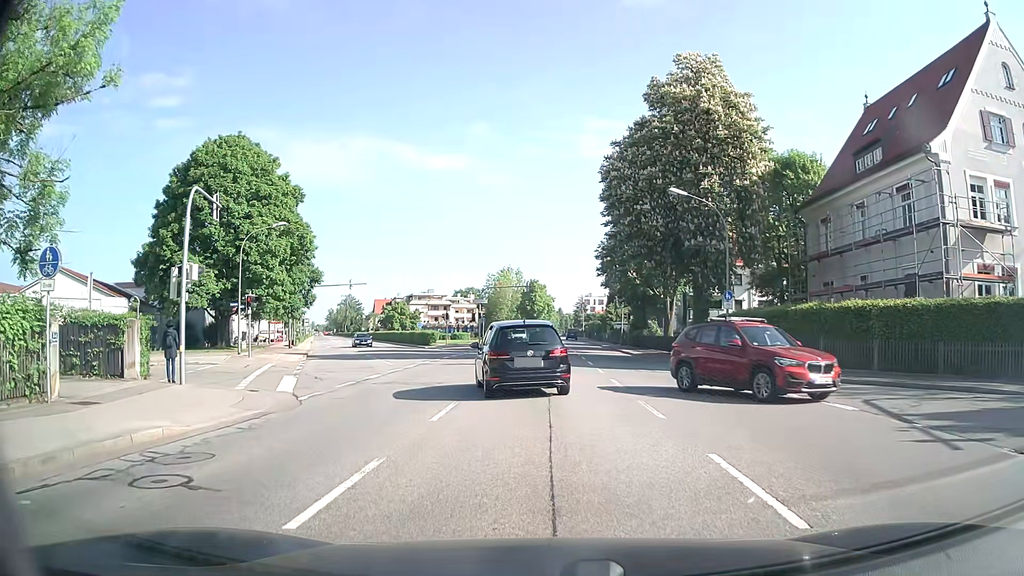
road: secondary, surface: asphalt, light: Day
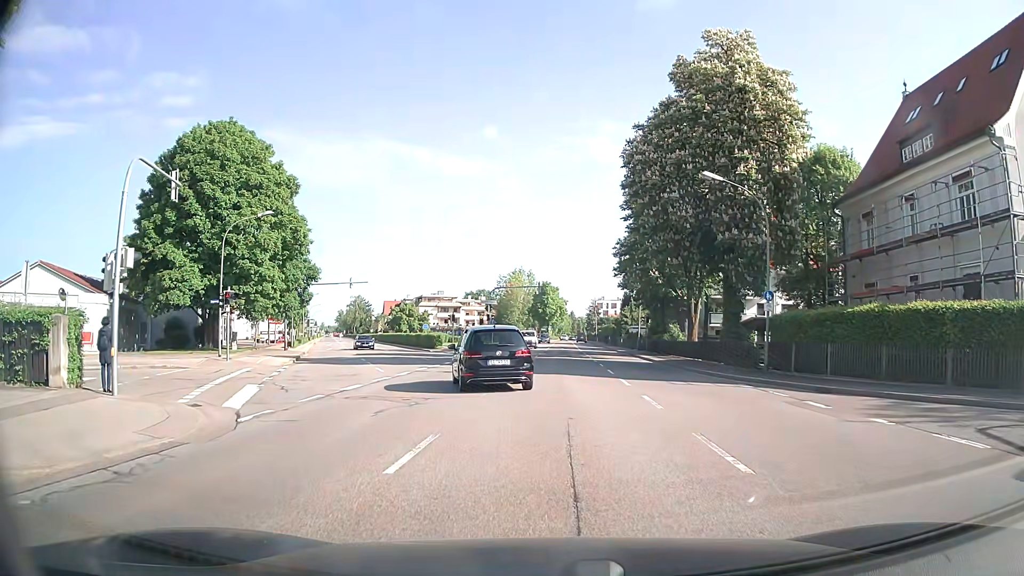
(-0.1, +3.9) m; -1°
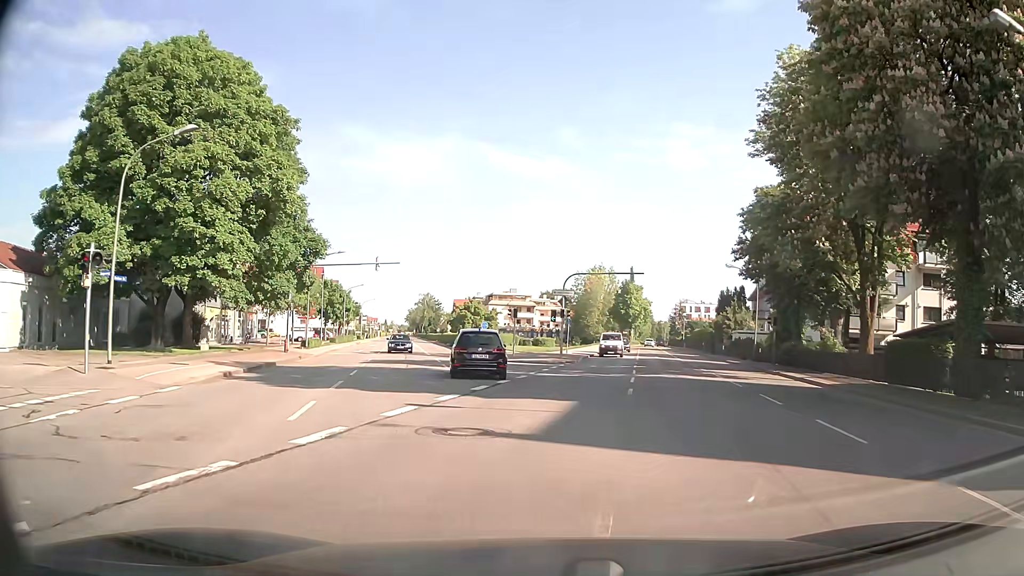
(-0.9, +15.6) m; -7°
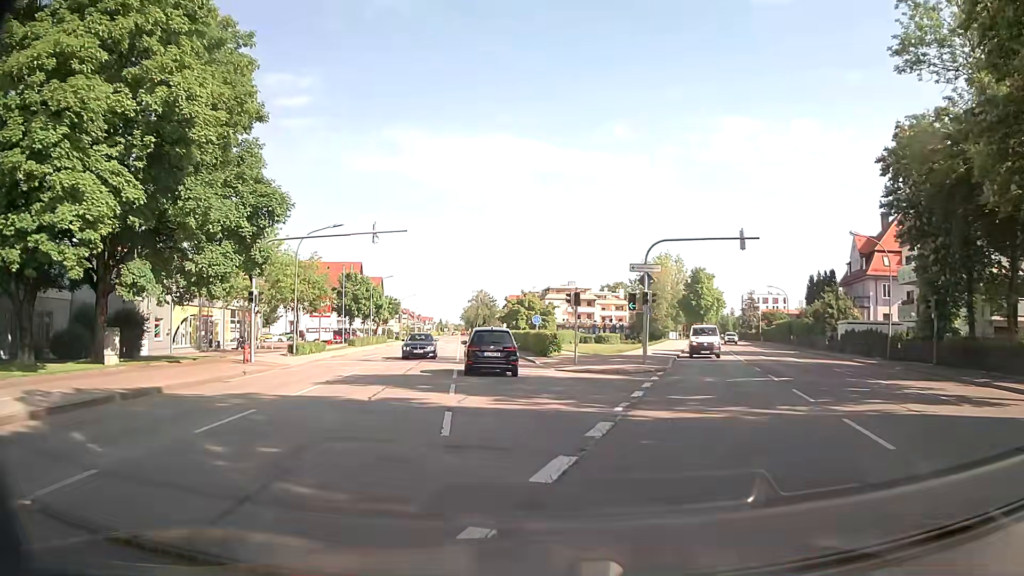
(-0.5, +13.7) m; -5°
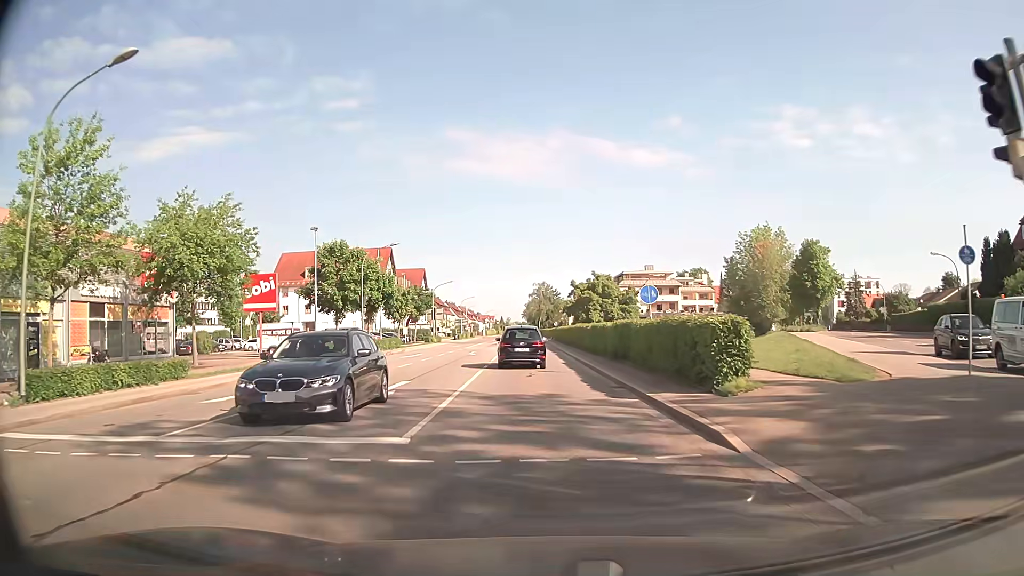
(-1.8, +26.1) m; -6°
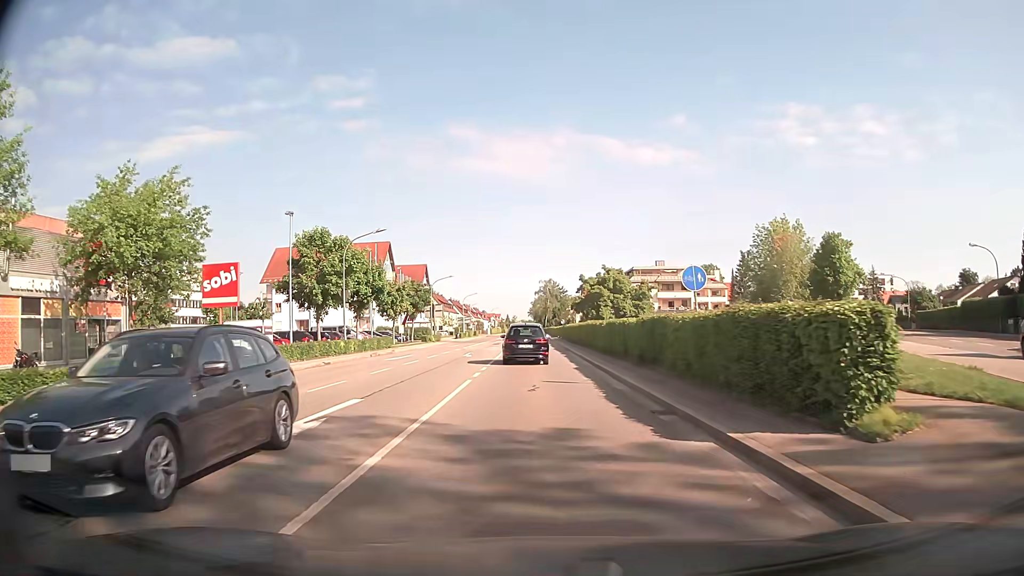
(0.0, +5.7) m; -1°
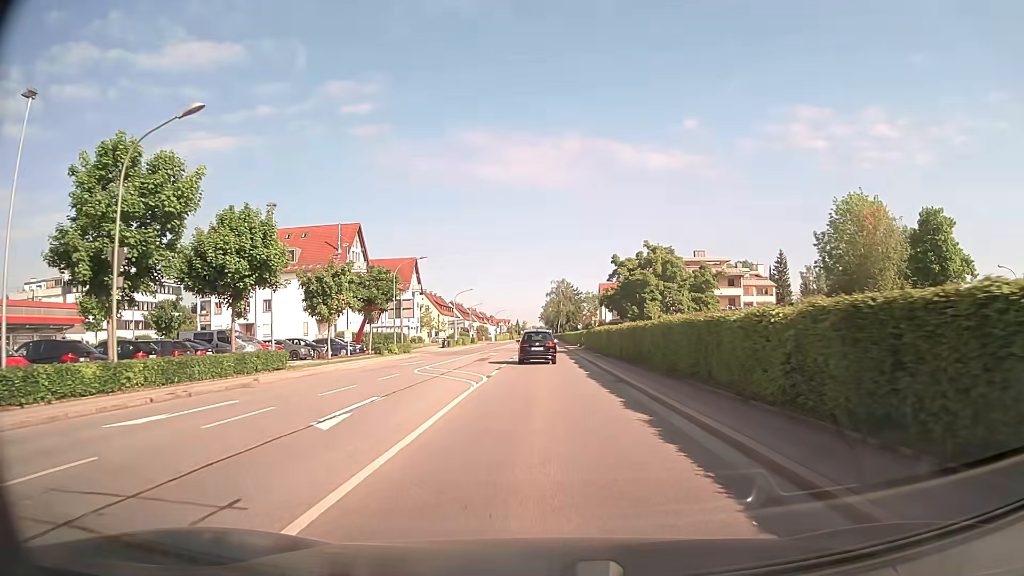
(-0.1, +24.0) m; -1°
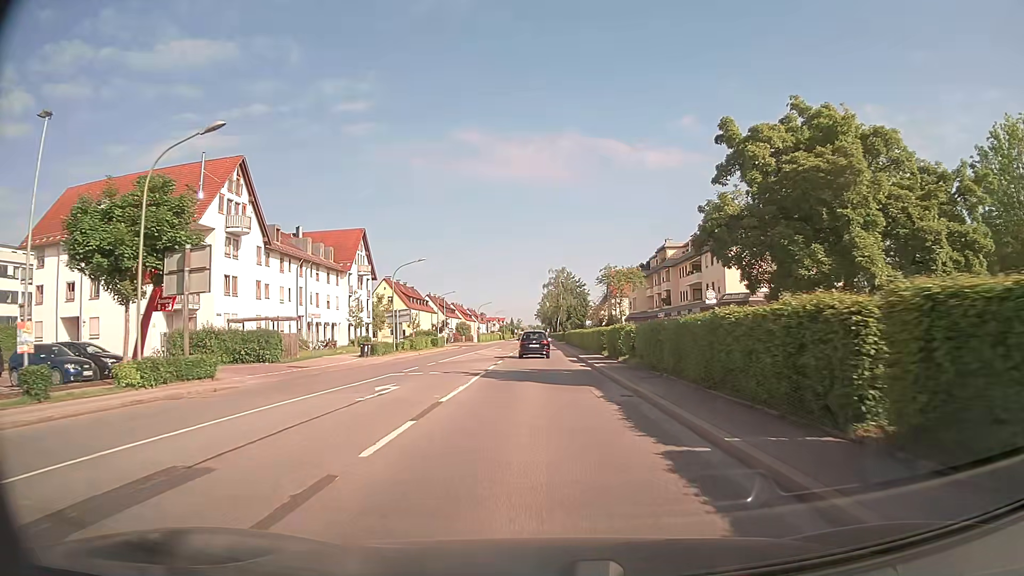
(+0.2, +33.2) m; 0°
(0, +10) (0, +20) (0, +30) (0, +40) (0, +50) (0, +60) (0, +70) (0, +80) (0, +90) (0, +100) m
